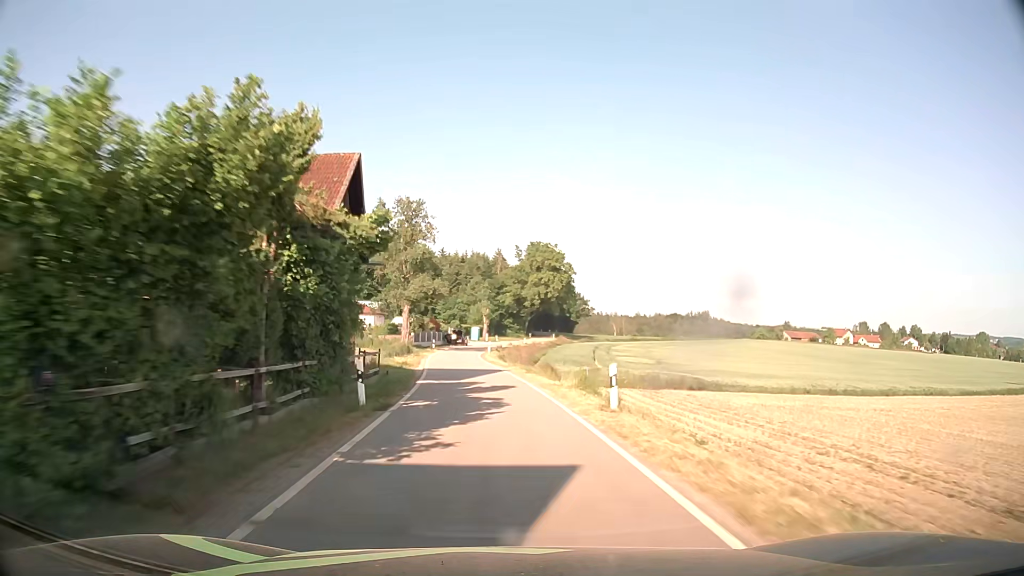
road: tertiary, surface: asphalt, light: Day
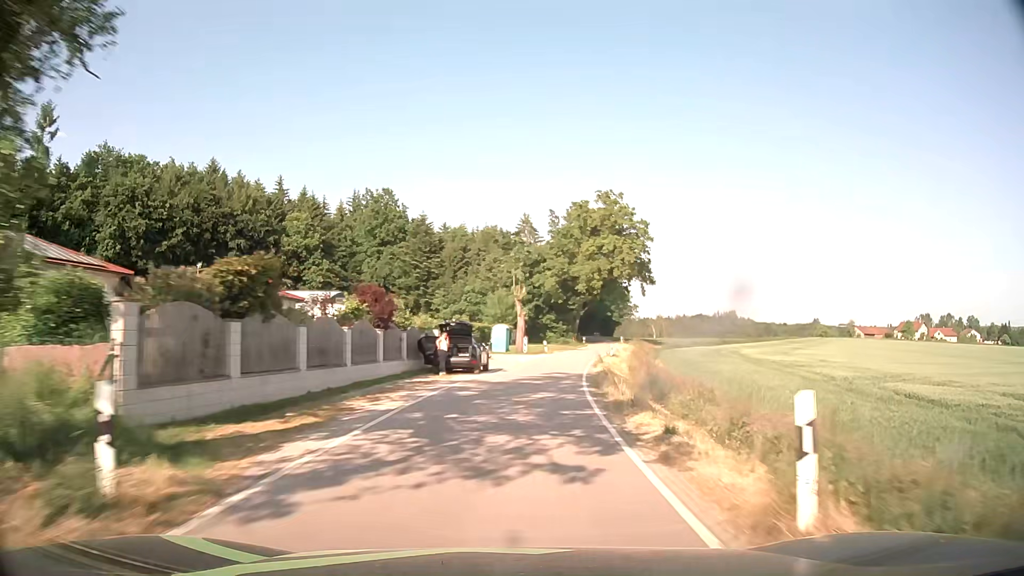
(-3.6, +56.3) m; -2°
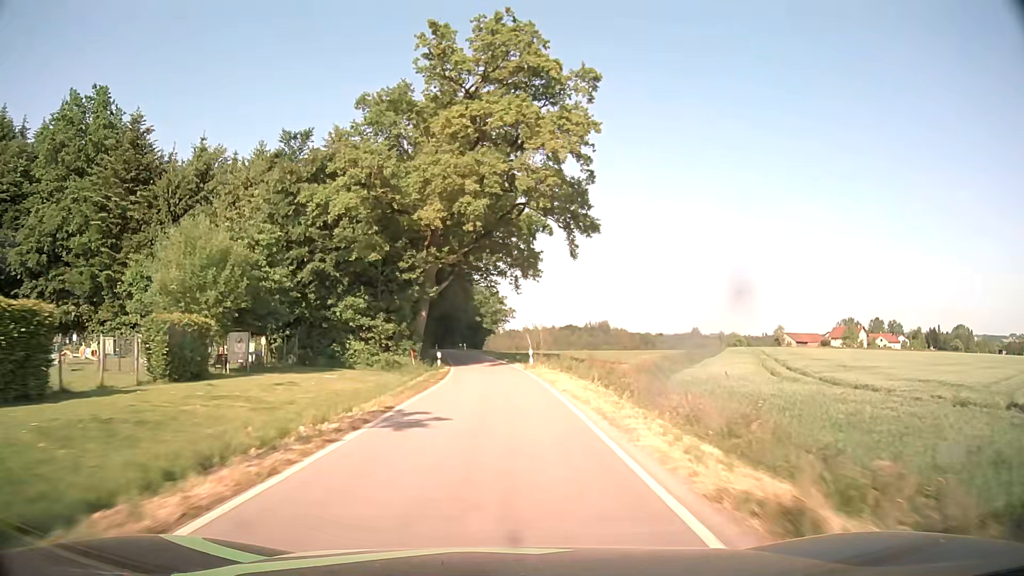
(+6.6, +54.1) m; +12°
(0, +10) (0, +20) (0, +30) (-1, +40) (-2, +50) (-3, +60) (-4, +70) (-6, +80) (-7, +90) (-9, +99) m
